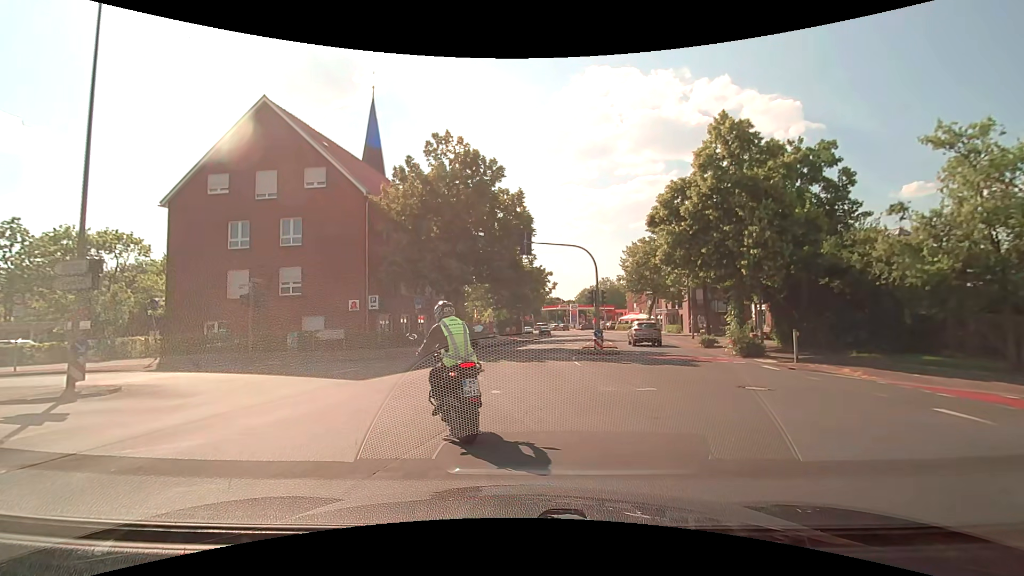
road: secondary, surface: asphalt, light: Day
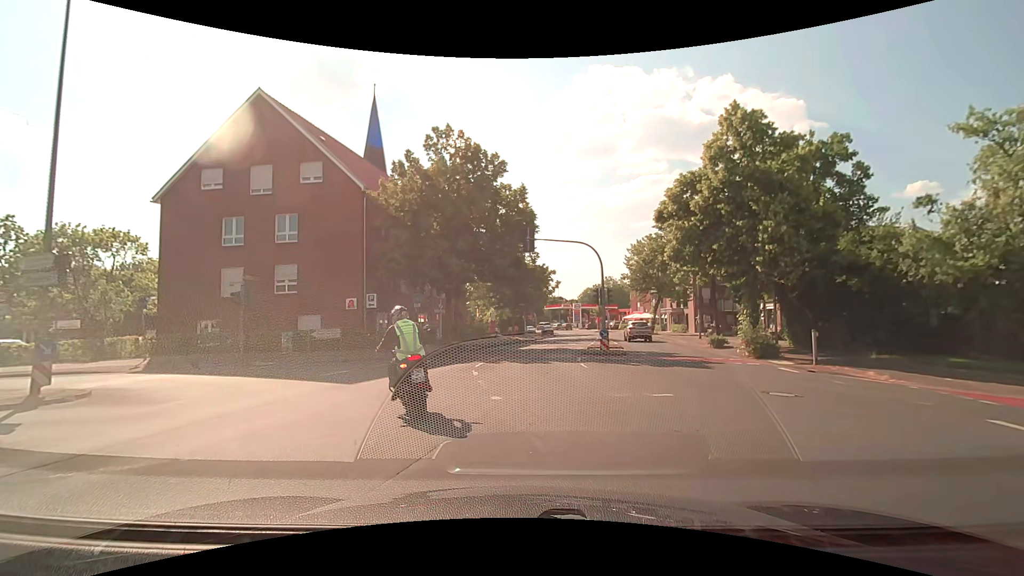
(0.0, +1.0) m; +2°
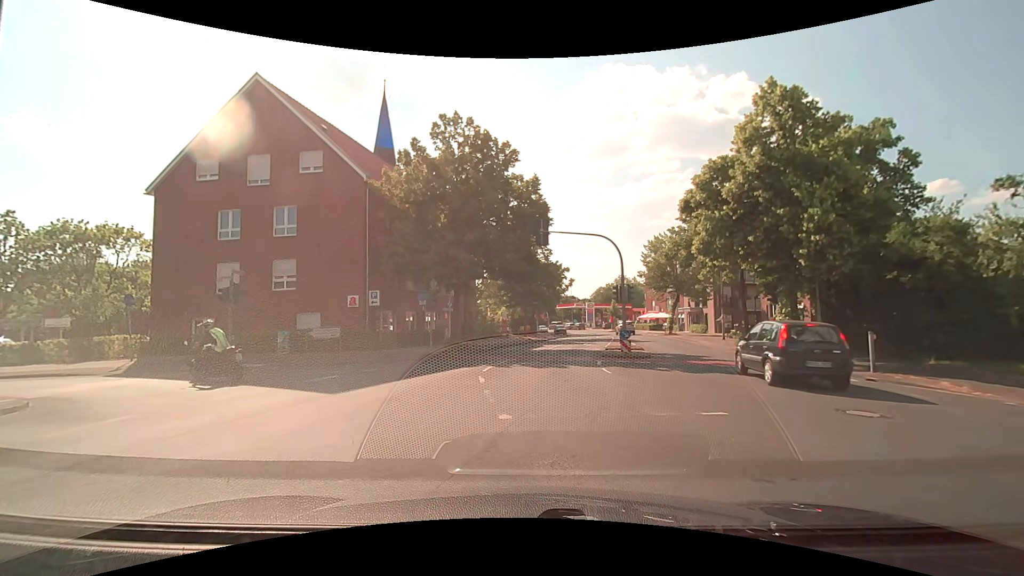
(0.0, +1.8) m; -1°
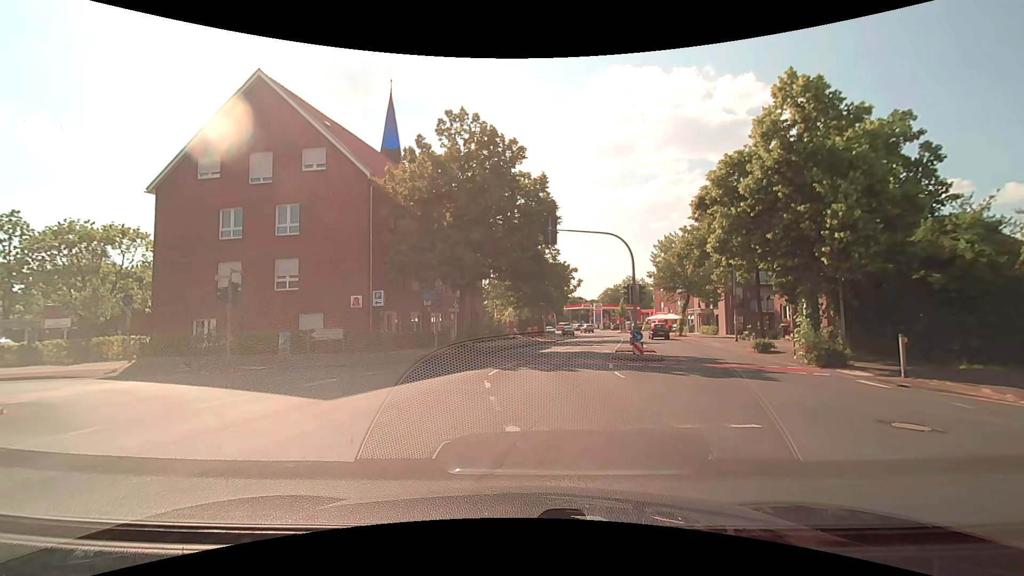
(0.0, +0.8) m; 0°
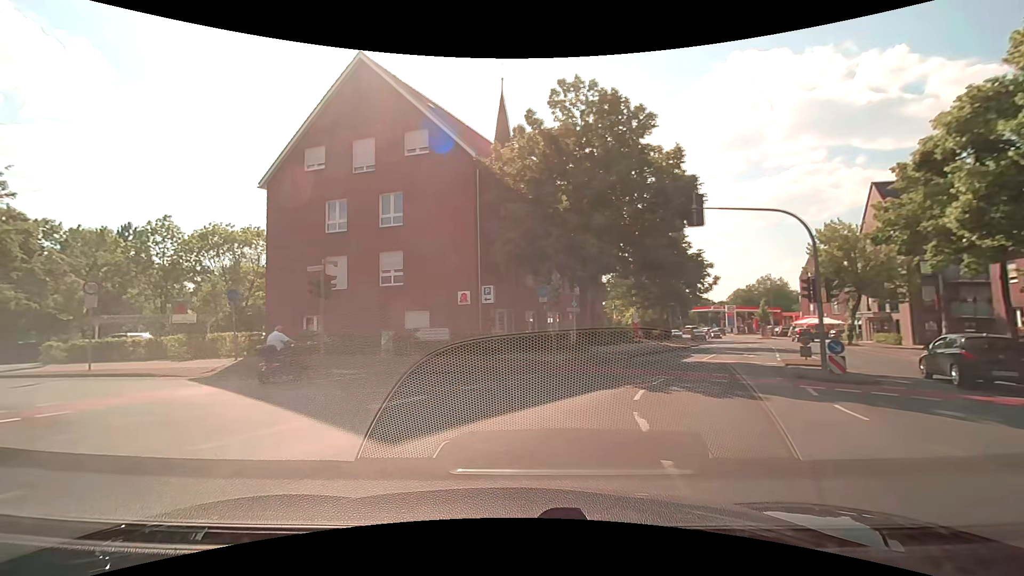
(-0.5, +4.3) m; -14°
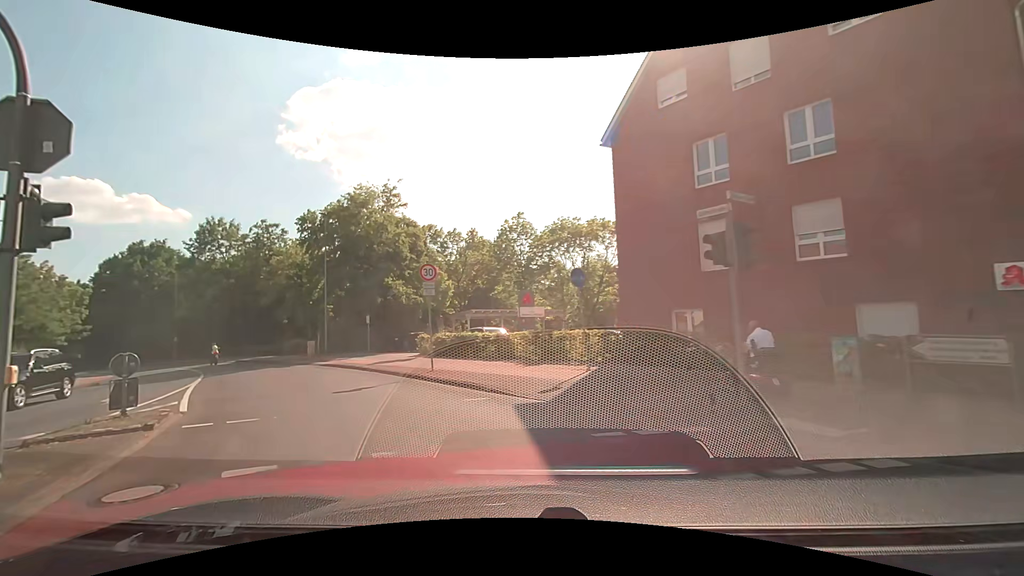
(-3.6, +8.7) m; -40°
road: tertiary
